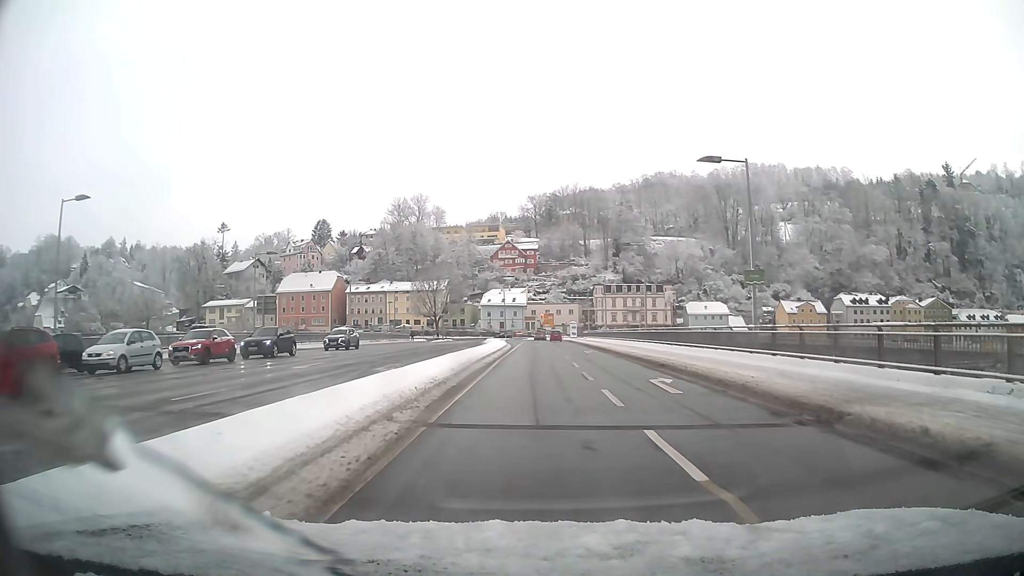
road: primary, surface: asphalt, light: Day
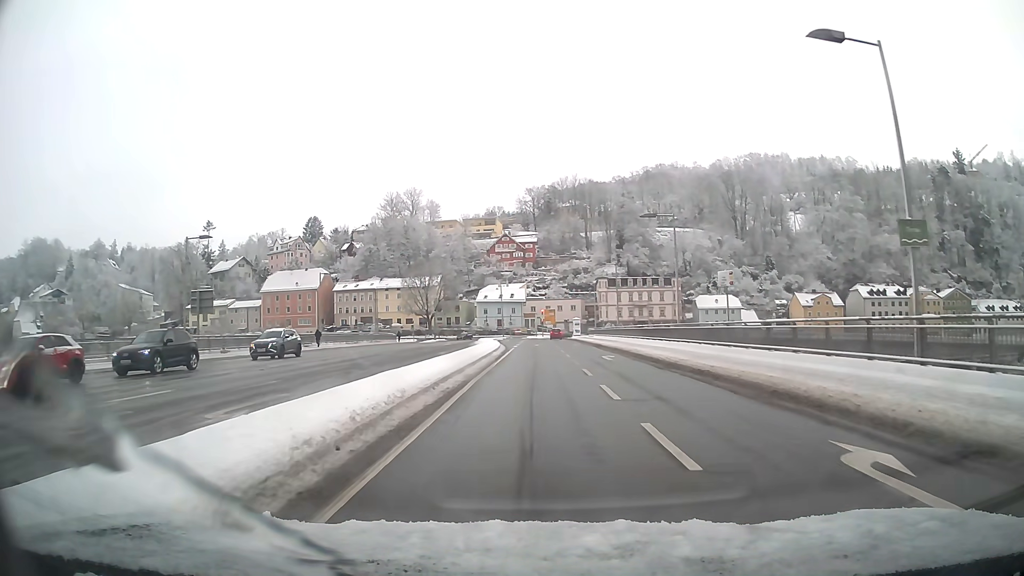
(0.0, +11.7) m; 0°
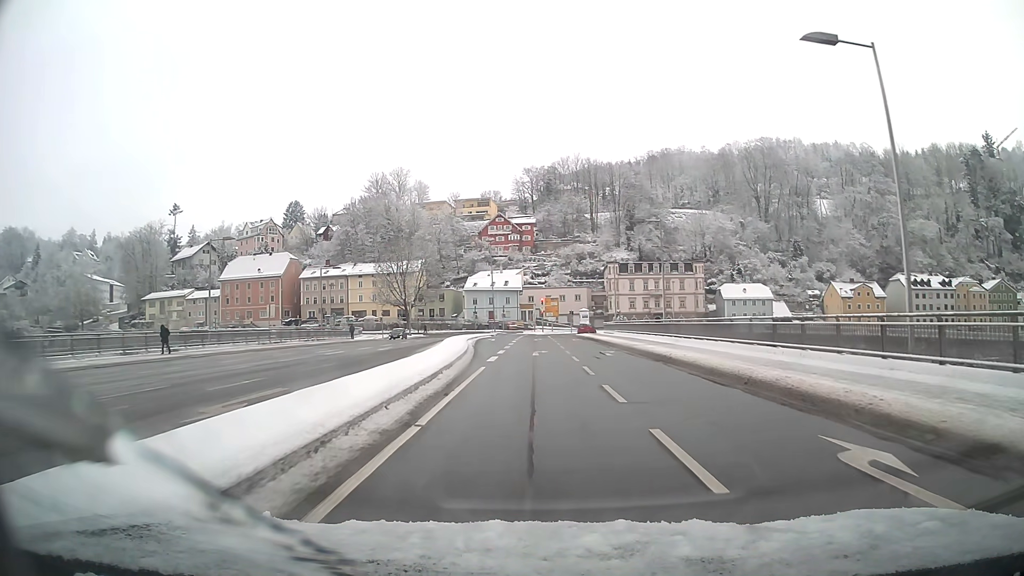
(0.0, +25.2) m; 0°
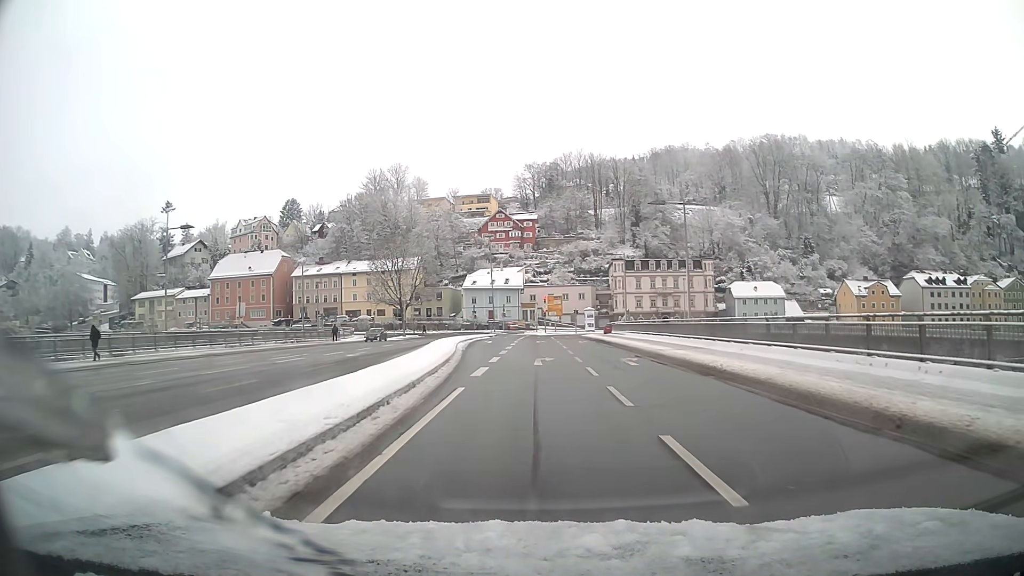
(0.0, +6.5) m; 0°
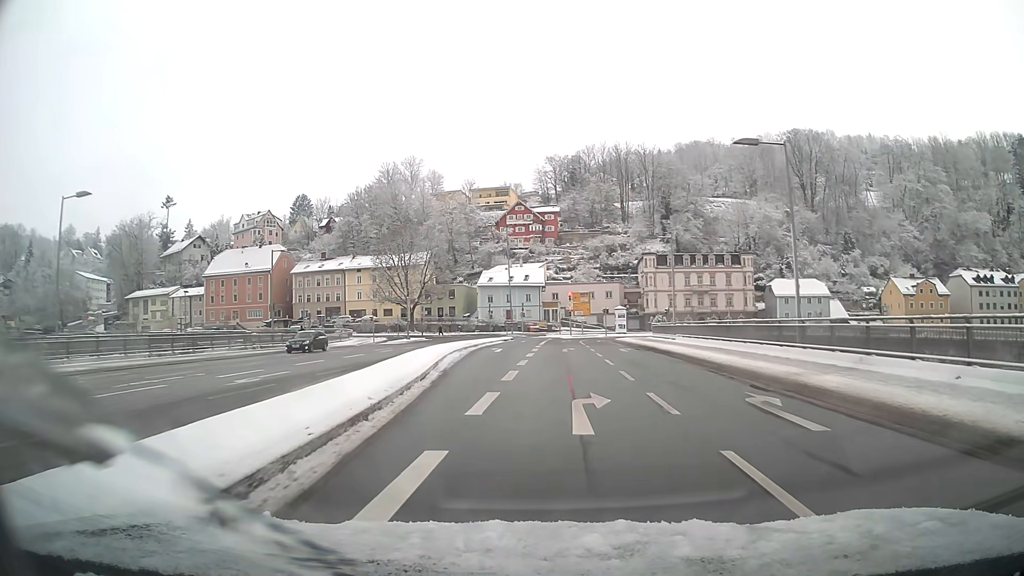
(-0.2, +12.9) m; -2°
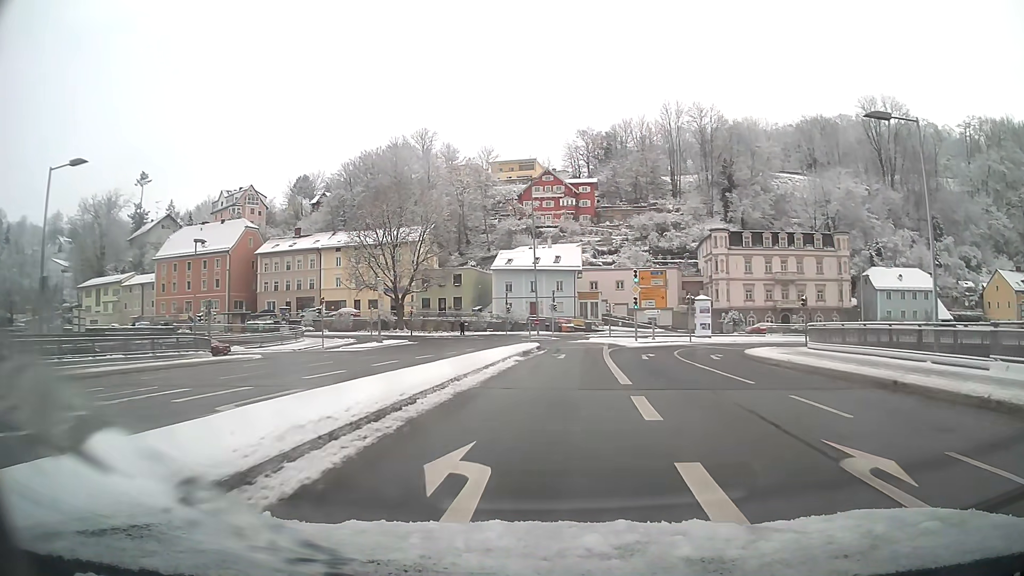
(-0.8, +30.6) m; -1°
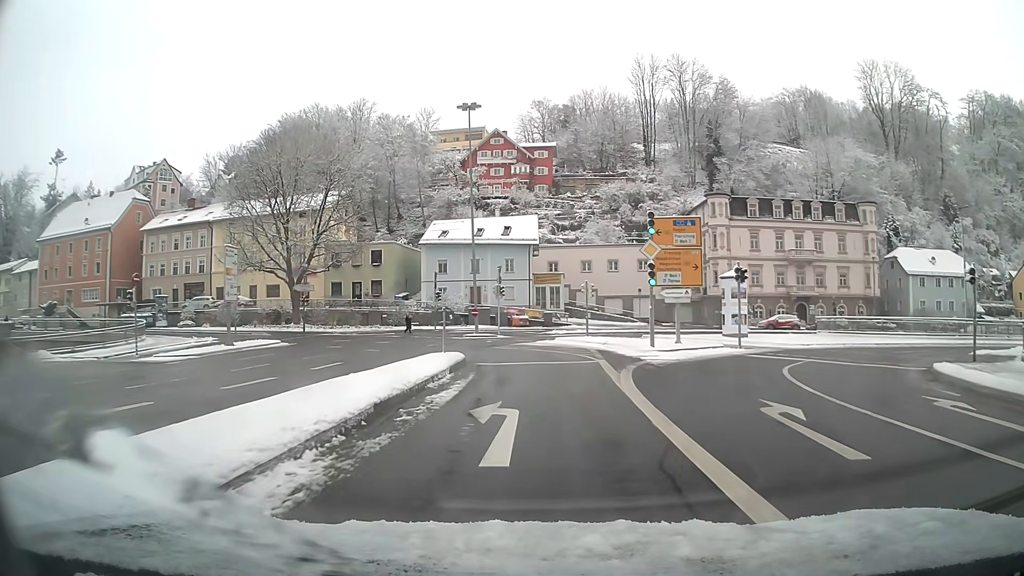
(+0.8, +21.6) m; +4°
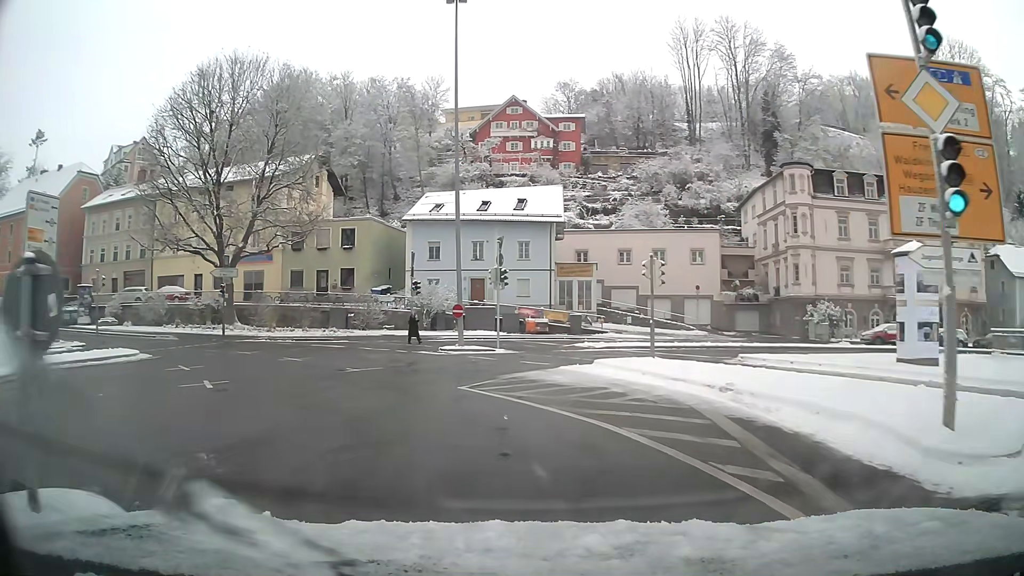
(-0.2, +17.7) m; -7°
(-2, +10) (-7, +18) (-14, +26) (-22, +31) (-31, +36) (-40, +40) (-49, +43) (-59, +47) (-68, +51) (-77, +56) m
